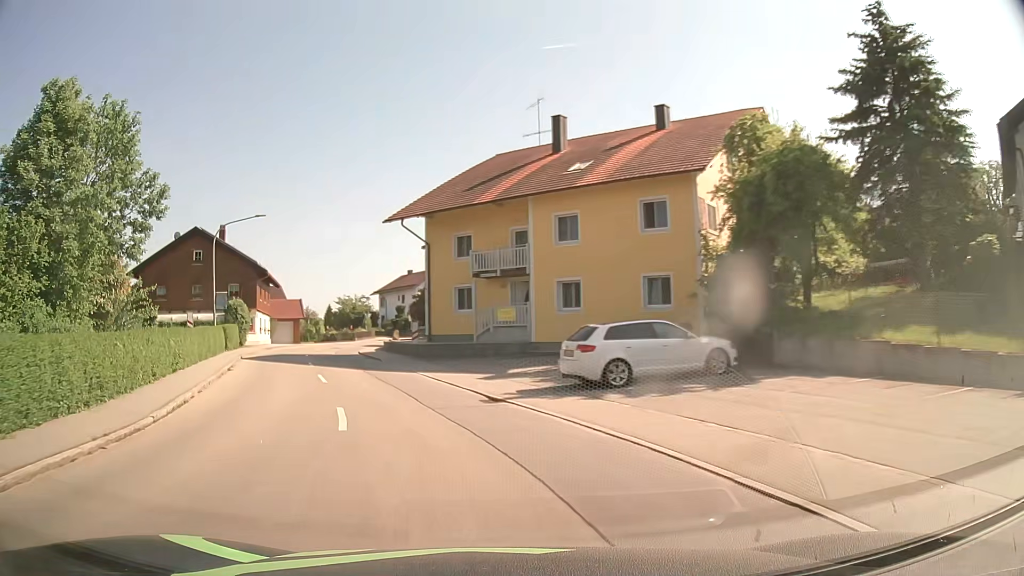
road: secondary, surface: asphalt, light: Day
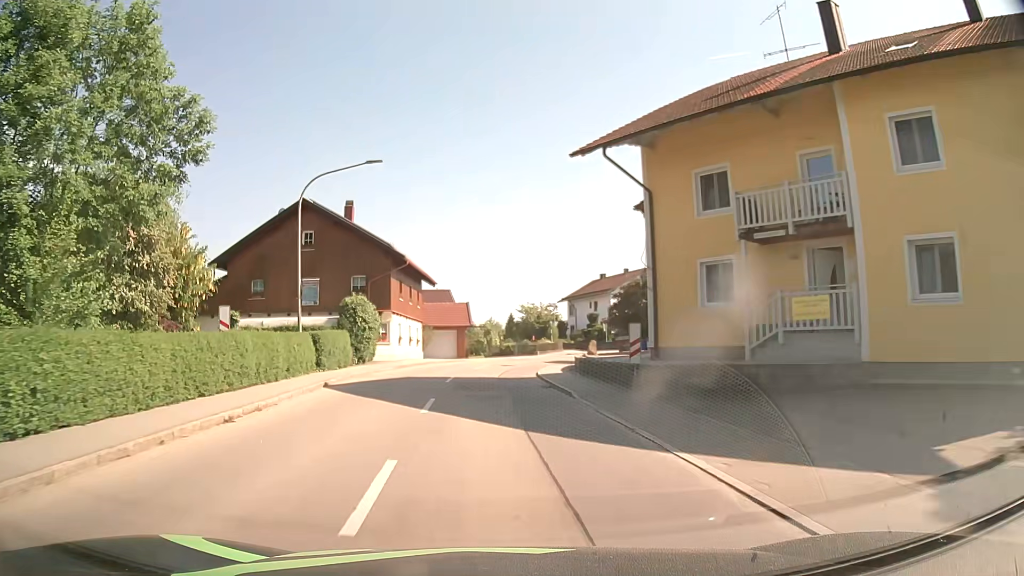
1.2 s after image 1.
(-2.4, +14.0) m; -17°
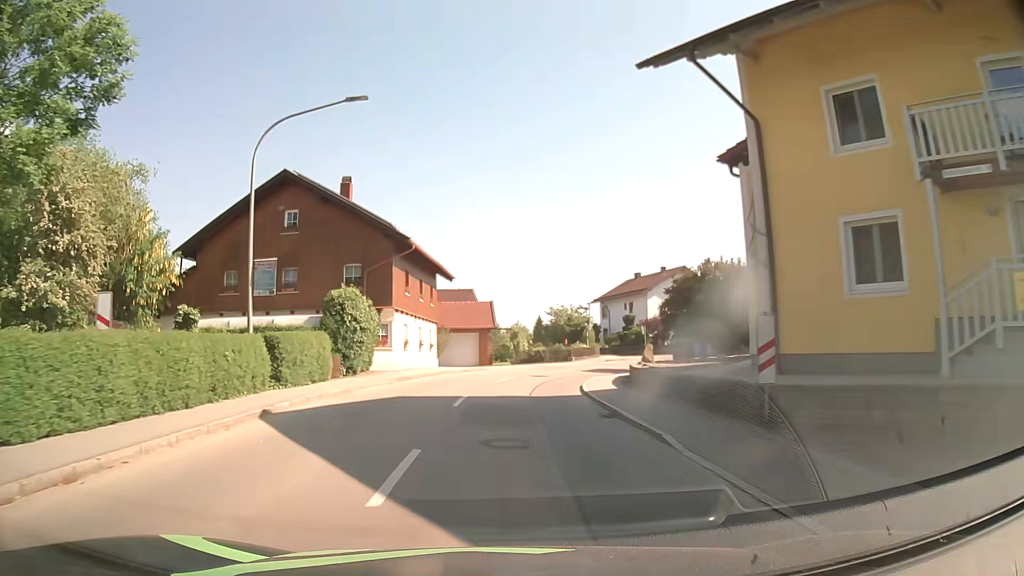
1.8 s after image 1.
(-0.2, +7.1) m; -3°
(0, +10) (0, +20) (+3, +30) (+8, +38) (+14, +46) (+15, +56) (+12, +66) (+9, +75) (+6, +85) (+3, +94) m
